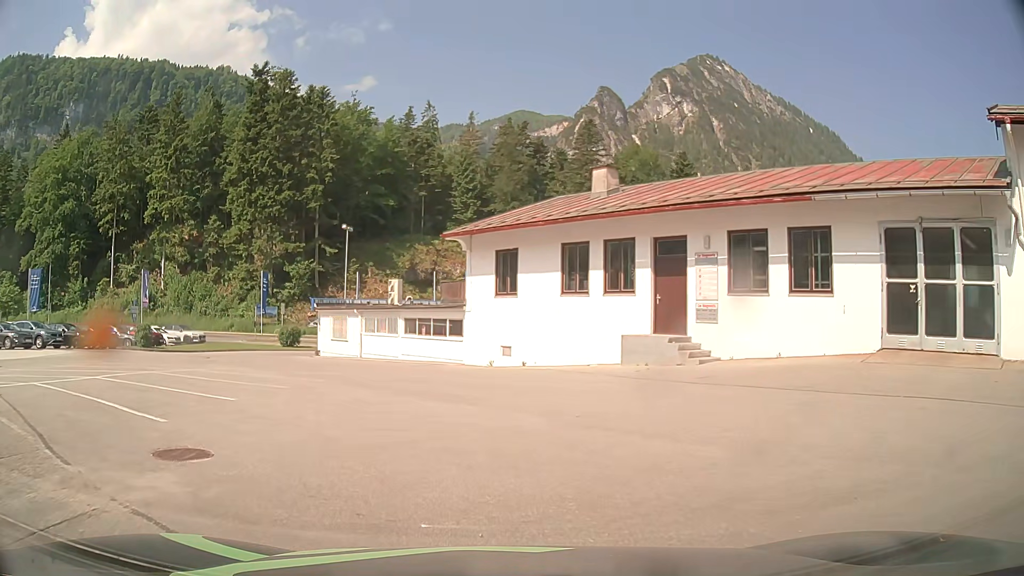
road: service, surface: asphalt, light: Day
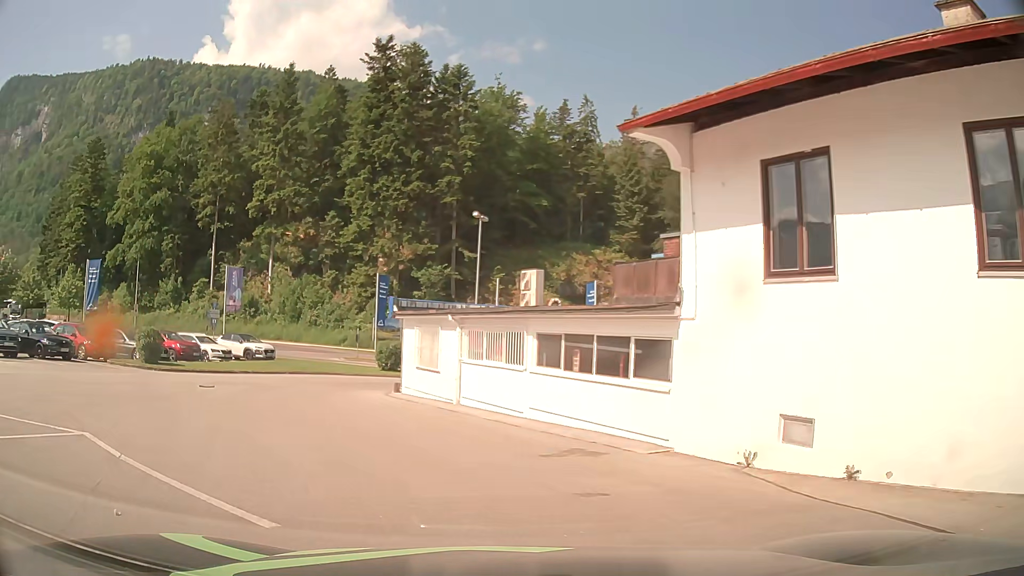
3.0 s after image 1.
(-1.2, +14.8) m; -12°
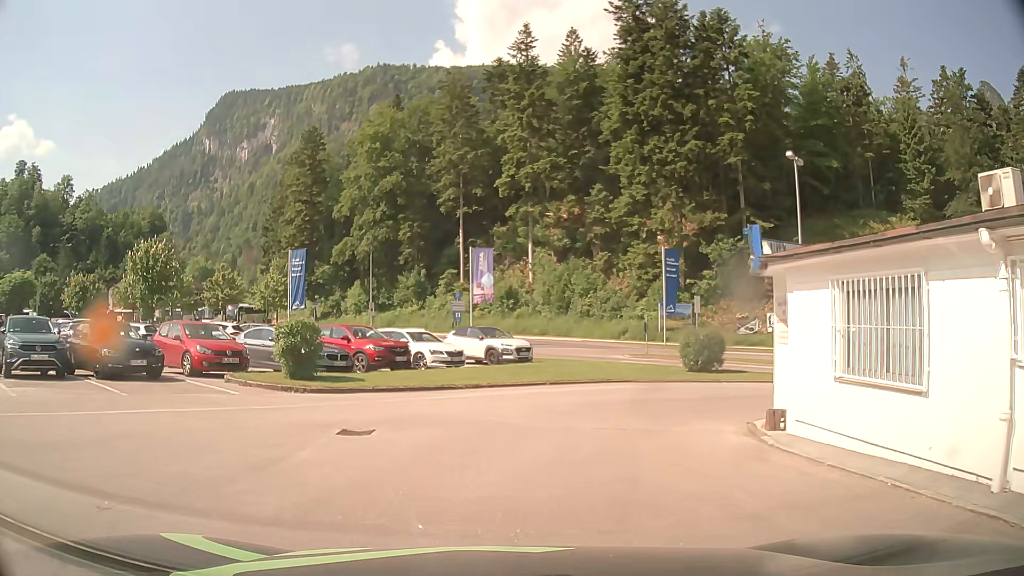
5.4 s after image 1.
(-2.8, +11.4) m; -24°
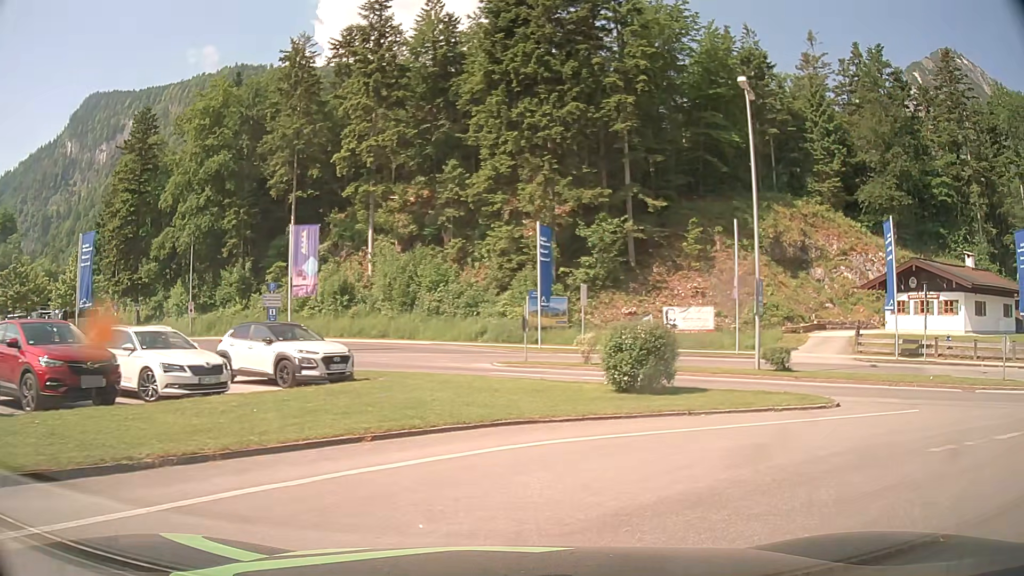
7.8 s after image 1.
(+0.4, +10.8) m; +11°
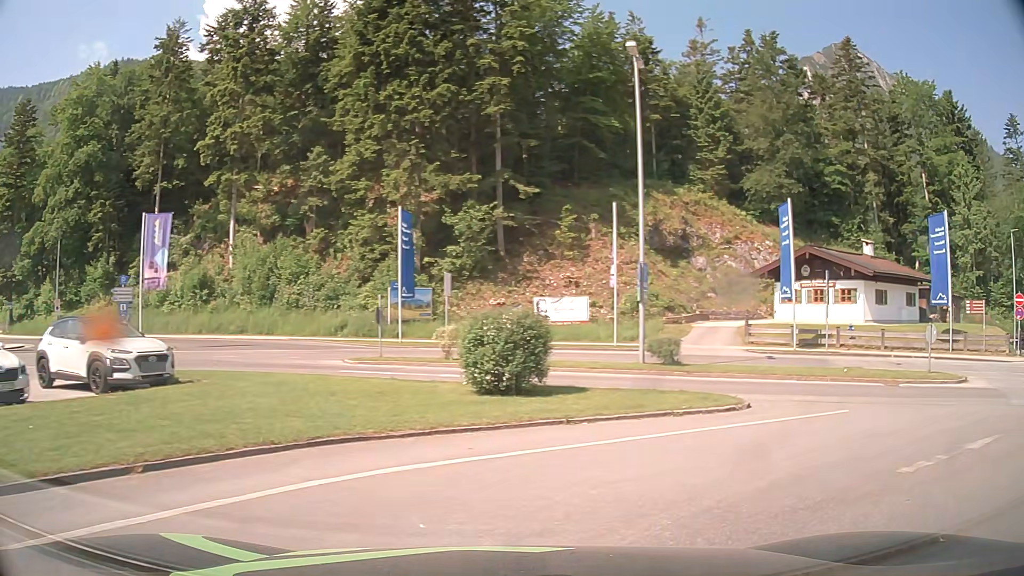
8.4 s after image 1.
(+0.2, +2.5) m; +10°
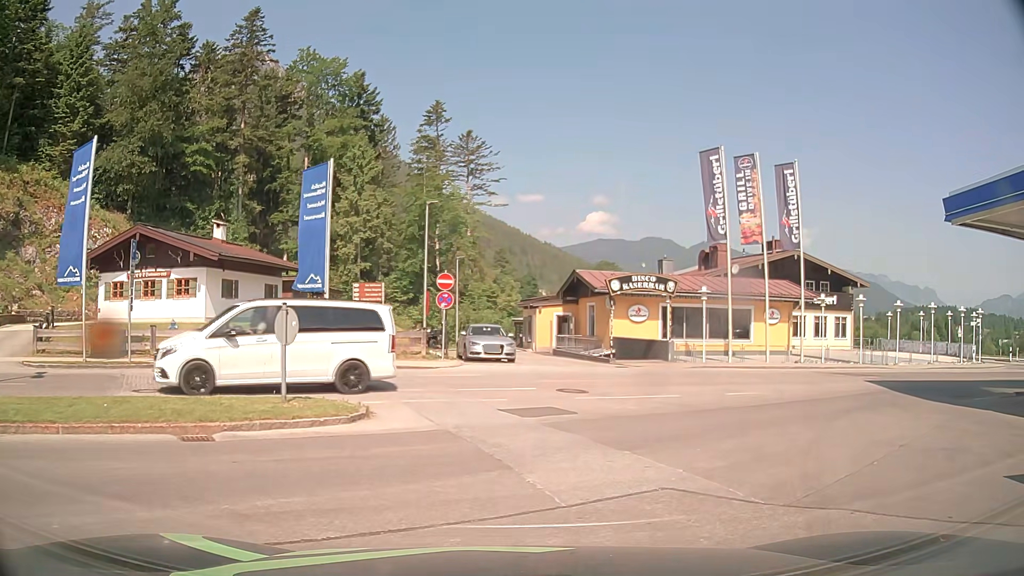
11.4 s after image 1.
(+5.1, +9.0) m; +57°
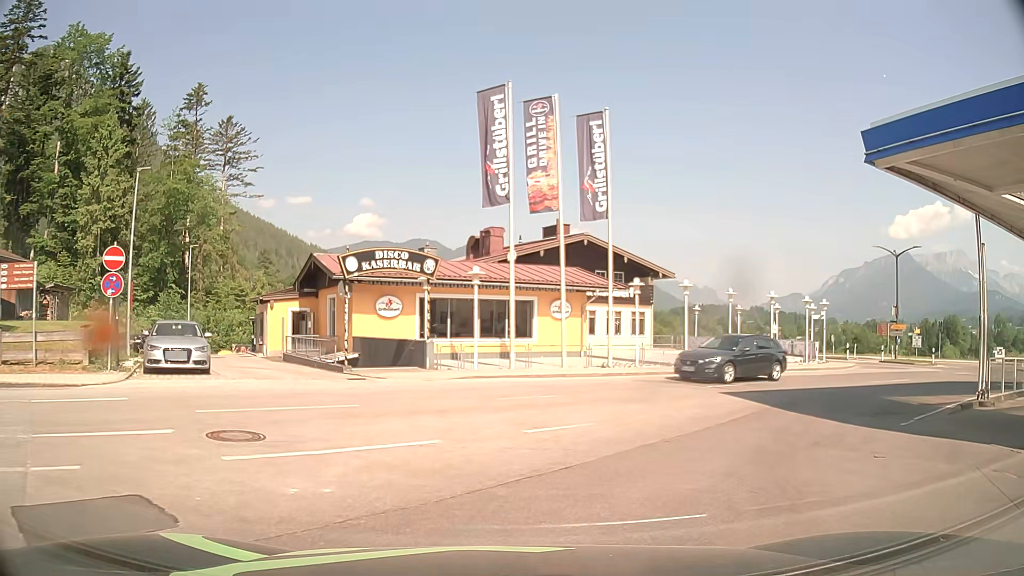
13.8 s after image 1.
(+1.3, +7.7) m; +19°
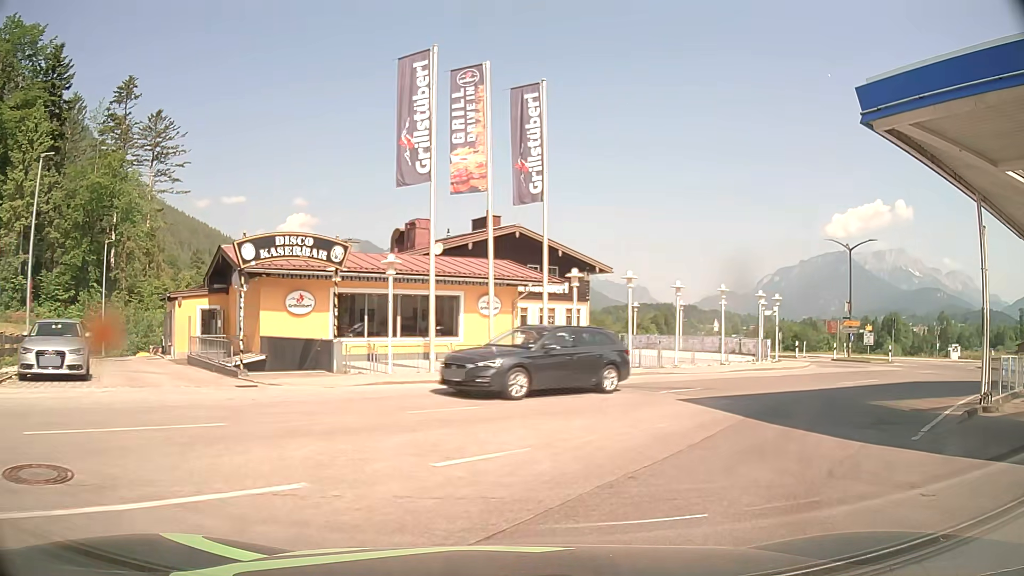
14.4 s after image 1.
(+0.1, +2.8) m; +6°
(+2, +10) (+9, +17) (+17, +23) (+25, +29) (+31, +36) (+28, +46) (+21, +53) (+15, +60) (+8, +68) (+2, +76) m
